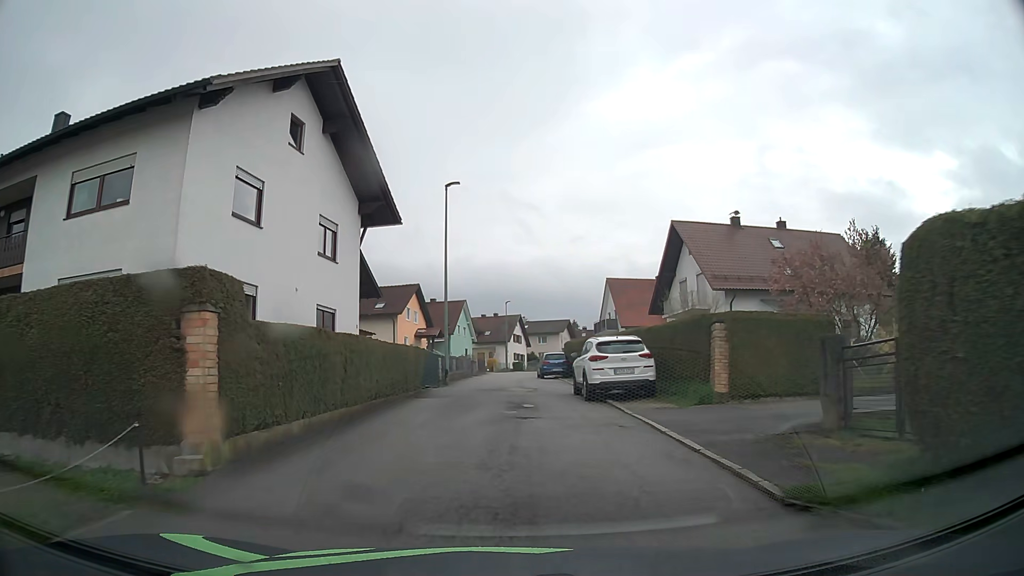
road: residential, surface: asphalt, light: Day
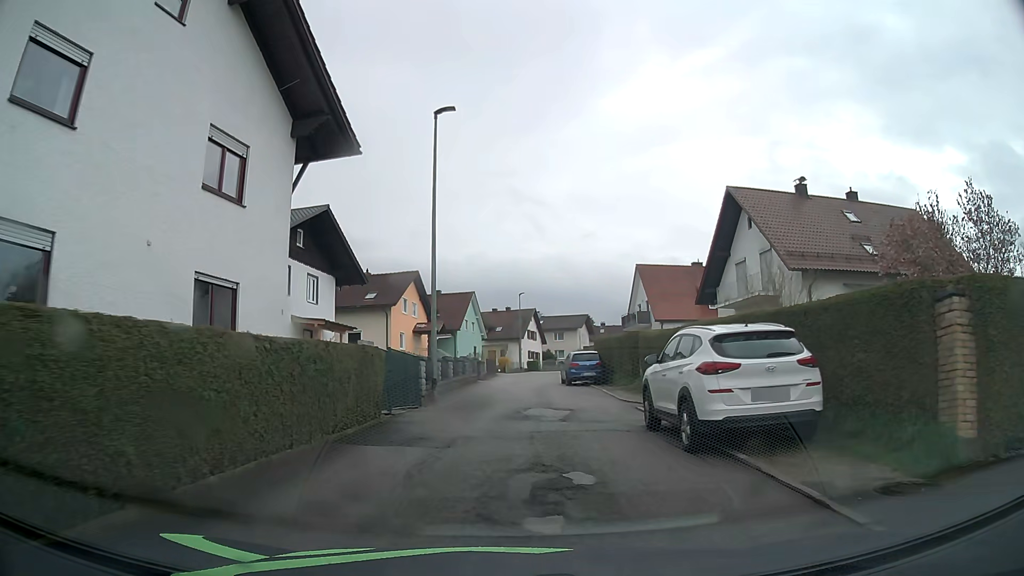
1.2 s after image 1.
(-0.1, +9.0) m; -1°
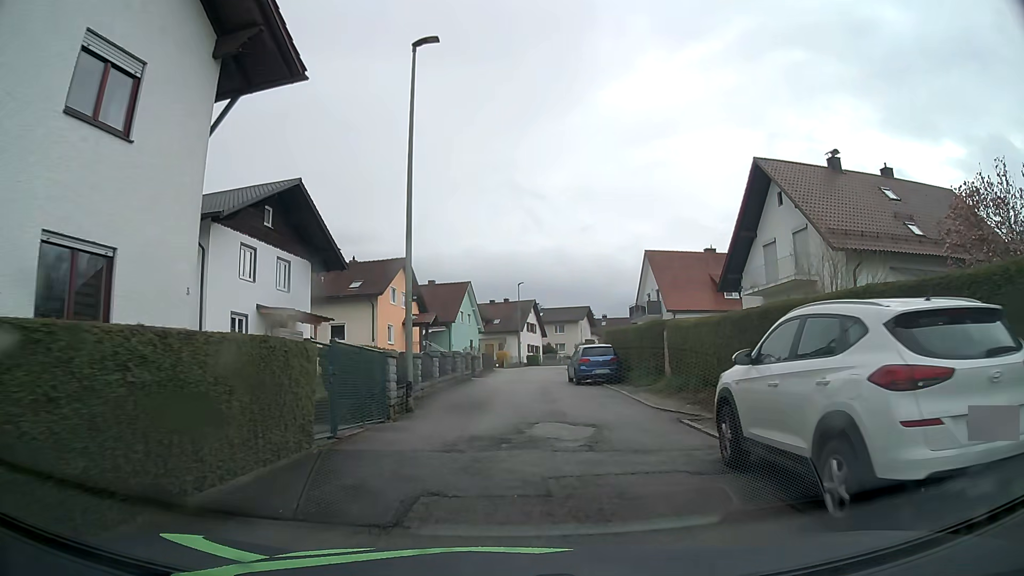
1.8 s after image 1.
(0.0, +4.3) m; +1°
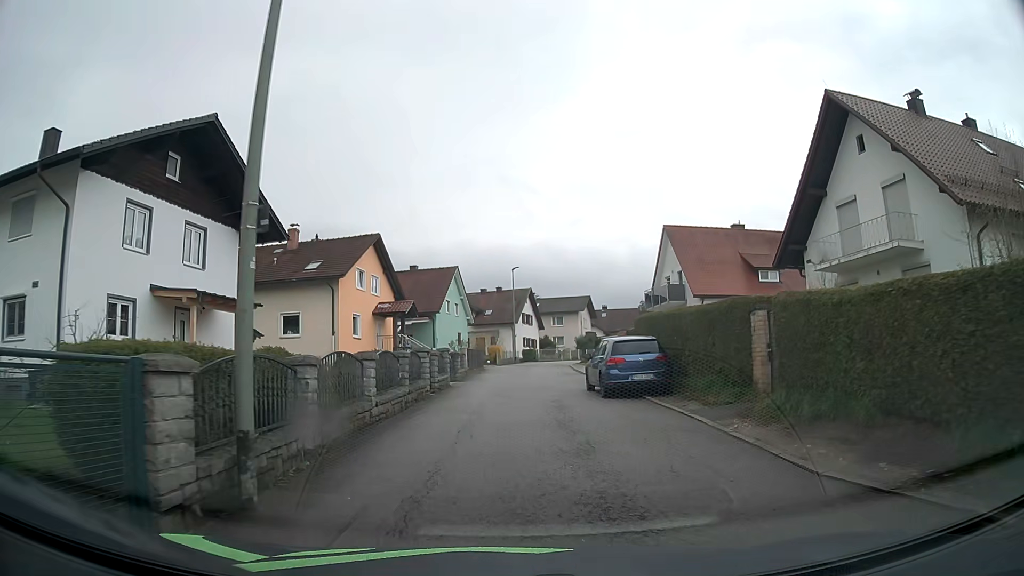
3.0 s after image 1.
(0.0, +8.4) m; +2°
